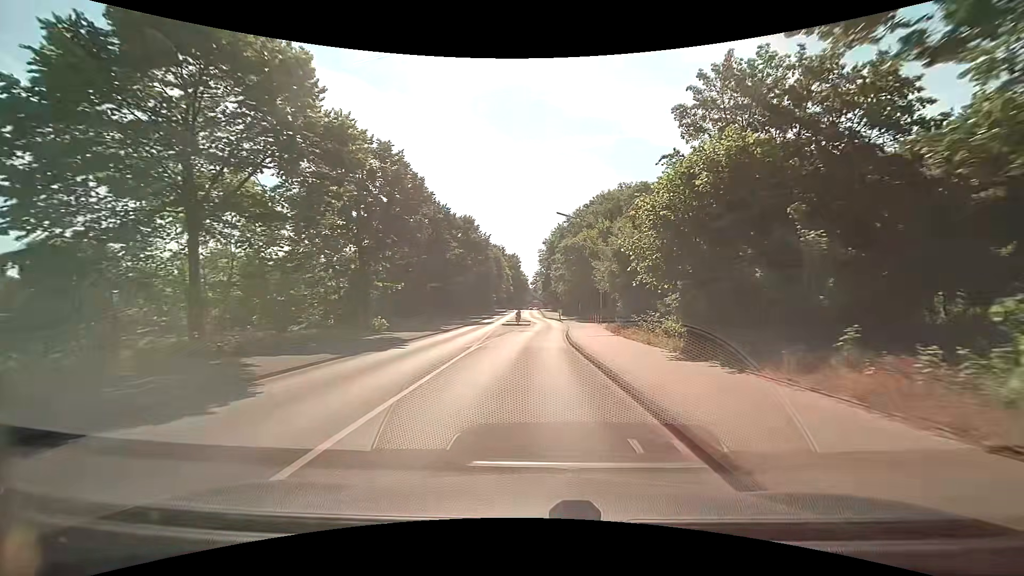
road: tertiary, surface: asphalt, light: Day
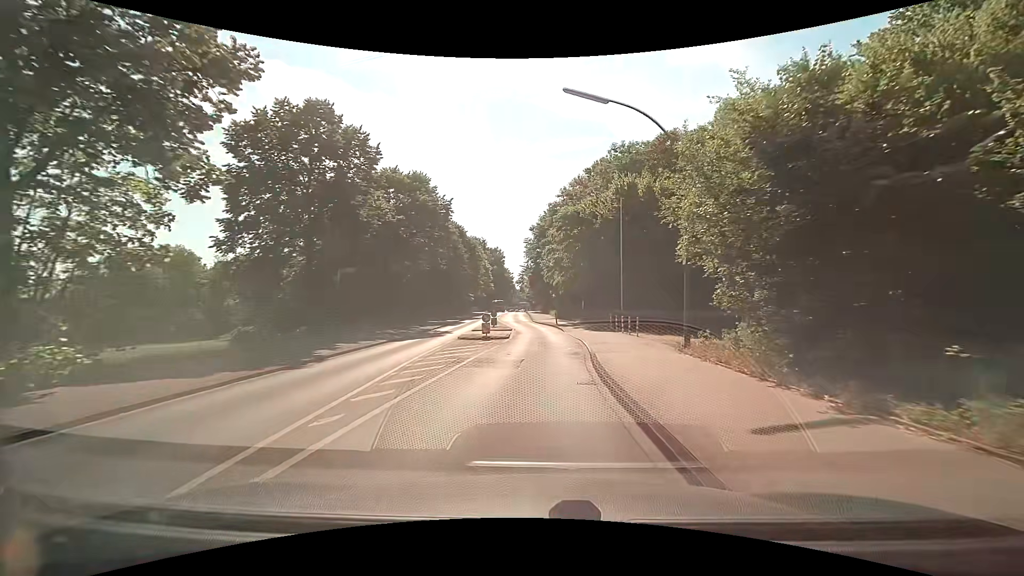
(+0.4, +19.7) m; +2°
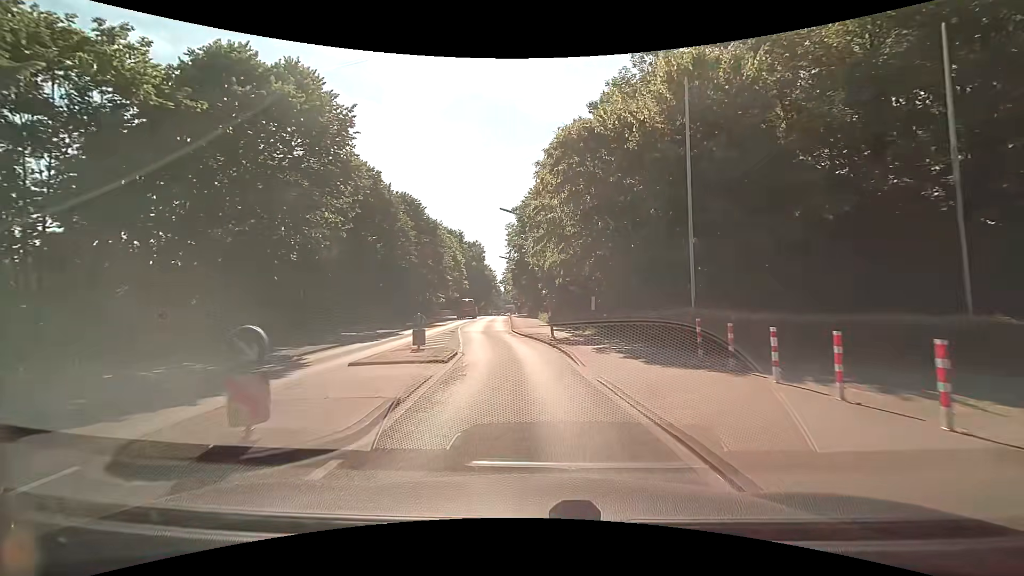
(+0.4, +18.5) m; +1°
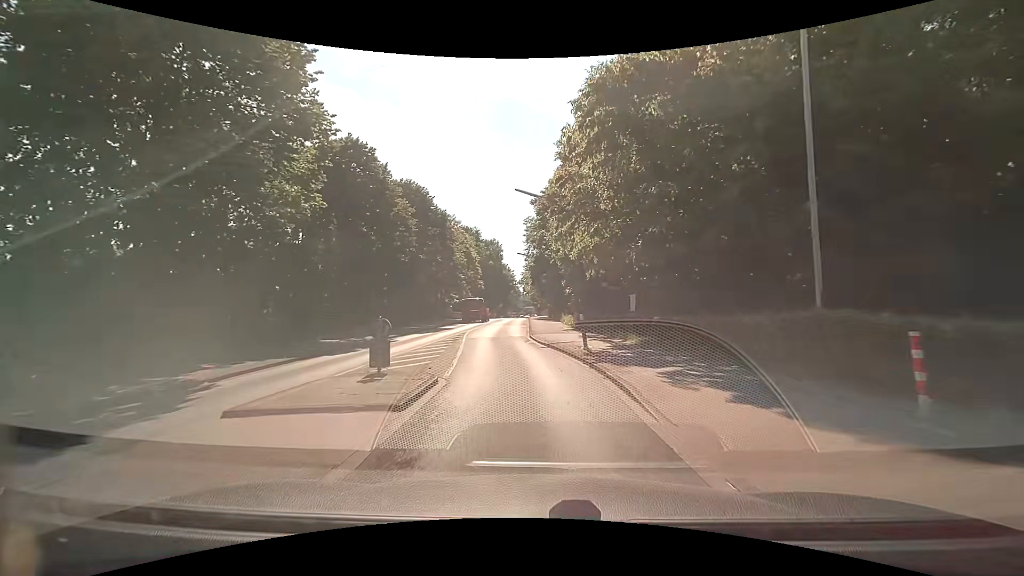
(-0.1, +5.9) m; -1°
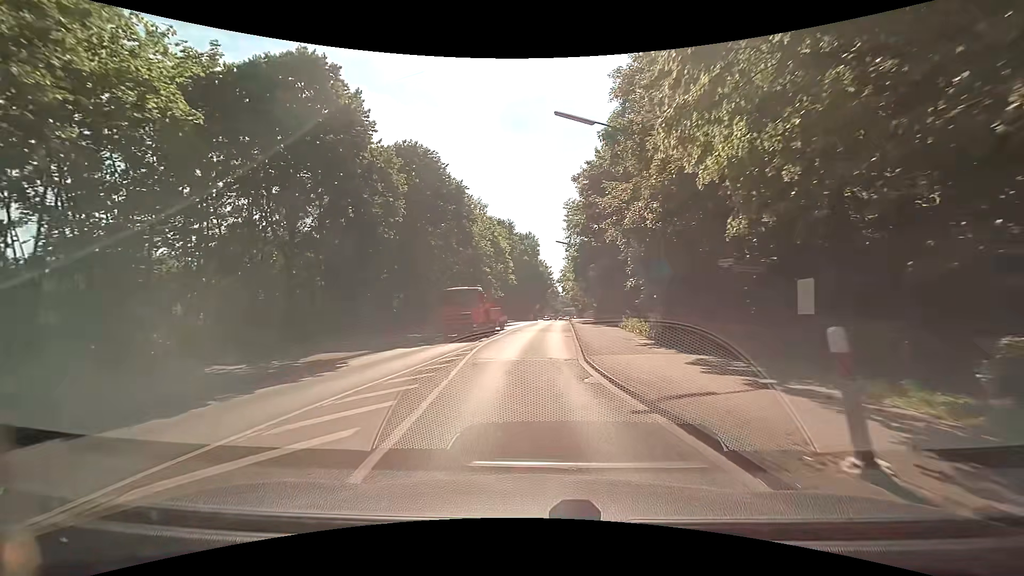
(-0.5, +11.3) m; -6°
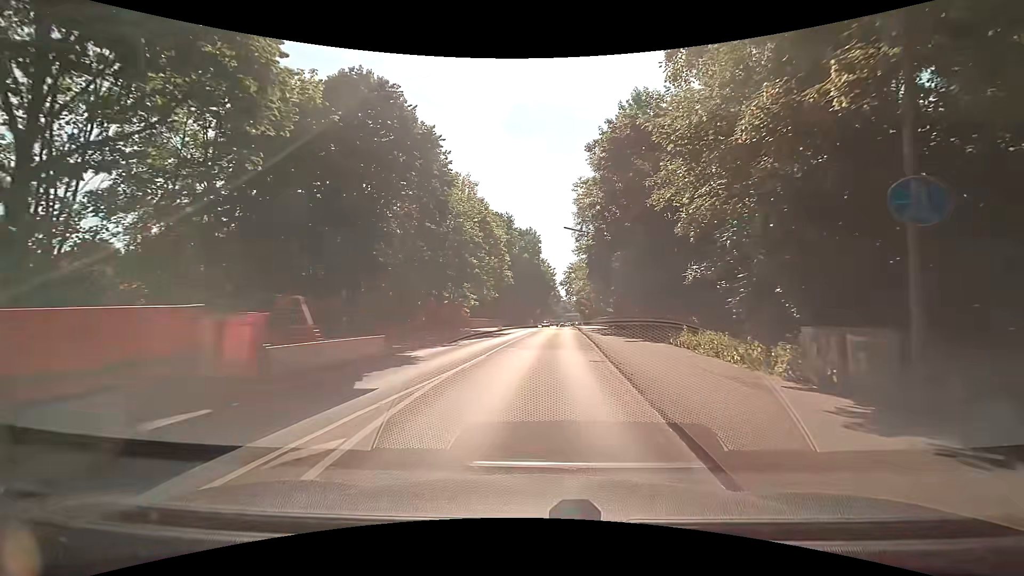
(0.0, +11.0) m; +2°
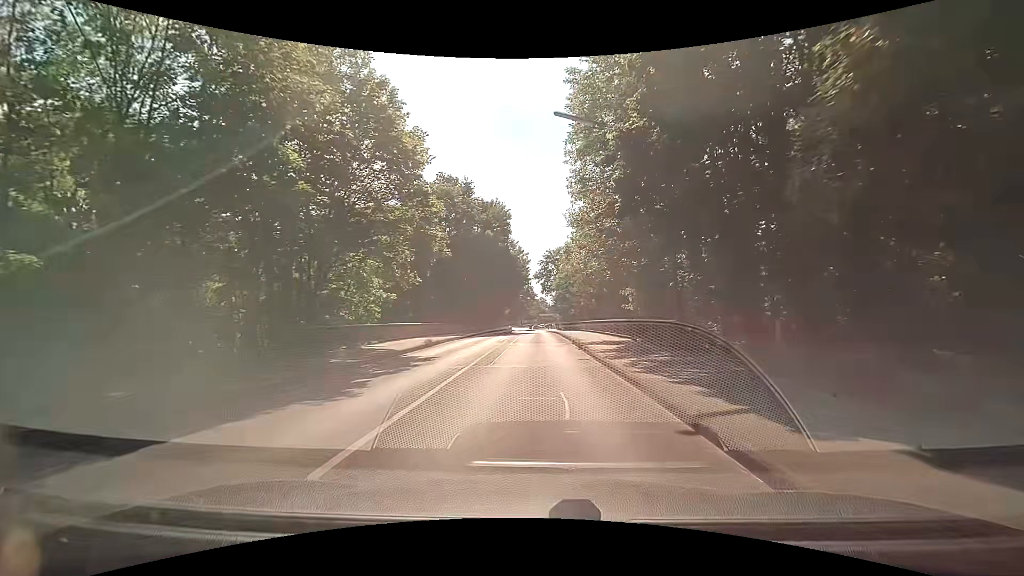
(+0.2, +22.8) m; +2°
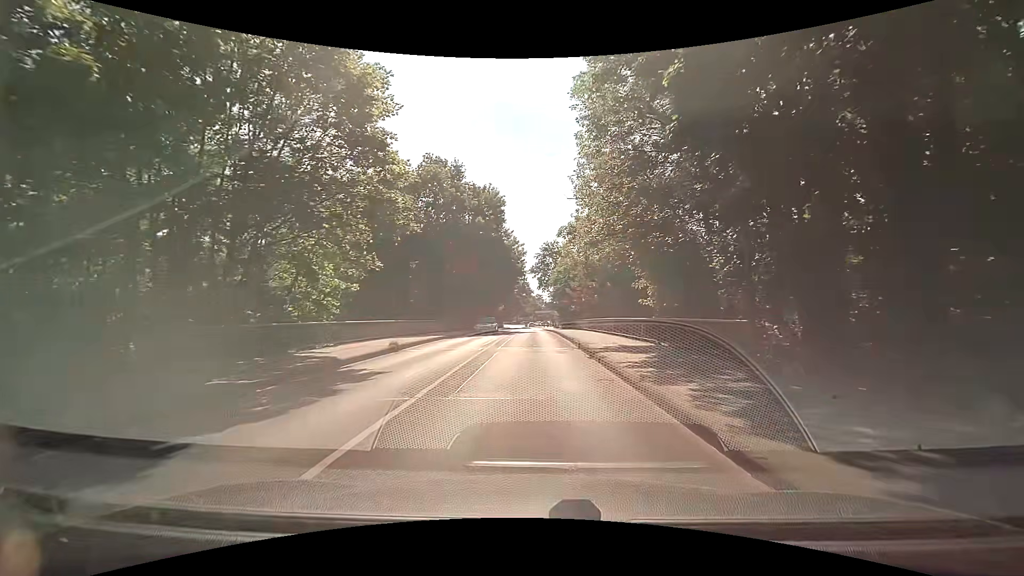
(+0.1, +5.8) m; +1°
(0, +10) (0, +20) (0, +30) (0, +40) (0, +50) (-1, +60) (-1, +70) (-1, +80) (-1, +90) (-1, +100) m
